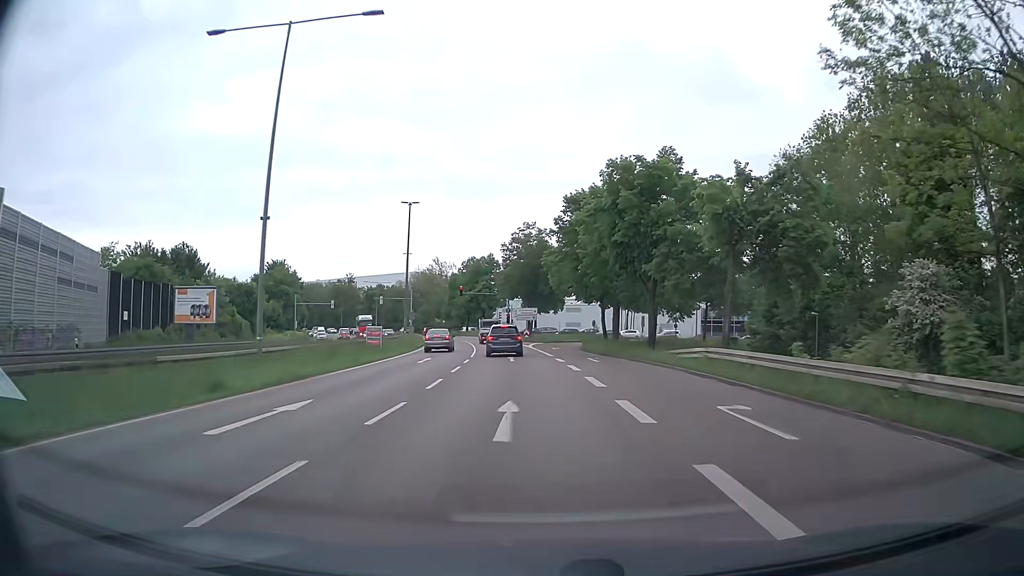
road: primary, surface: asphalt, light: Day
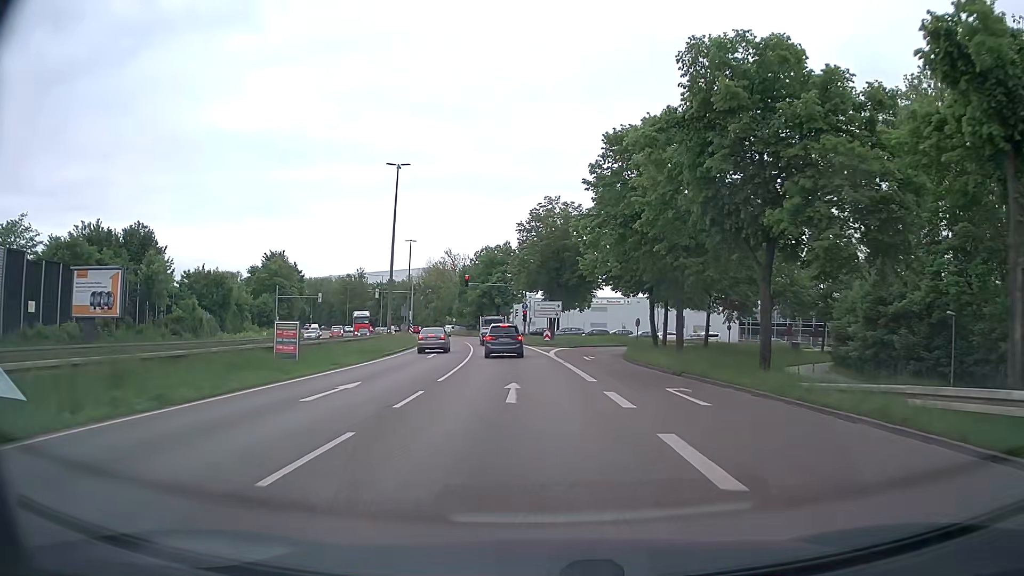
(-0.3, +15.7) m; -2°
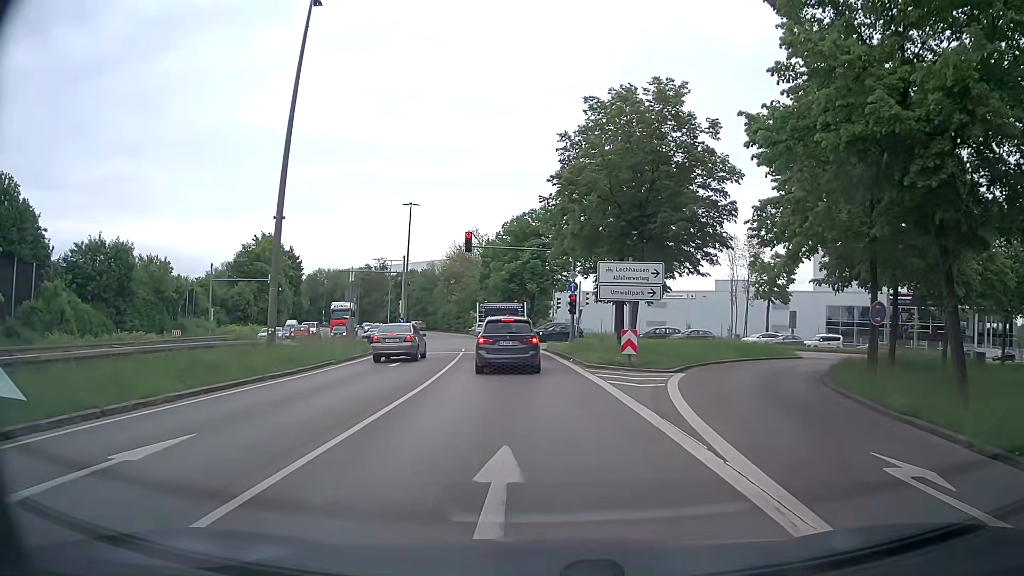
(-0.9, +28.9) m; -4°
